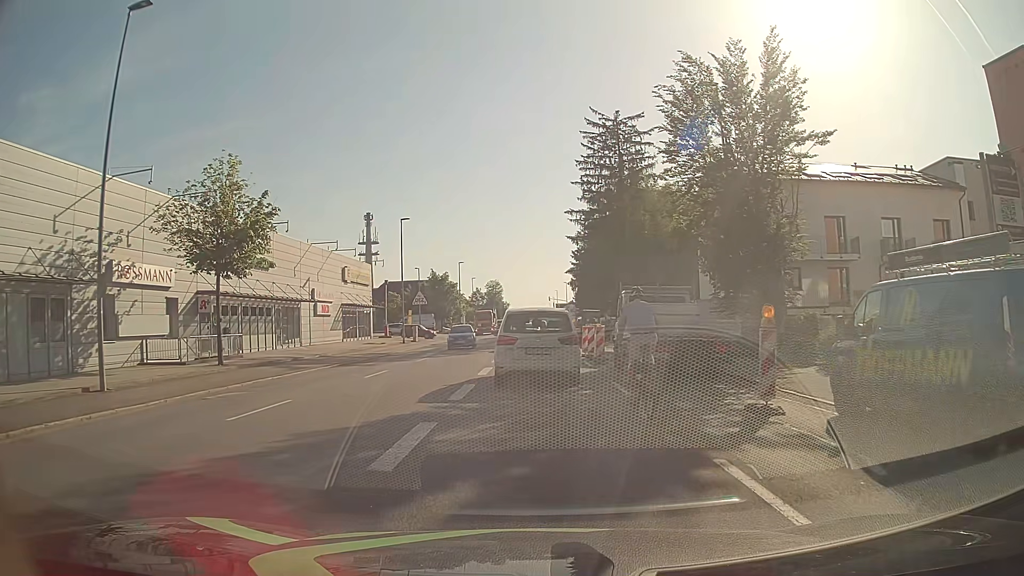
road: tertiary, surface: asphalt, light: Day
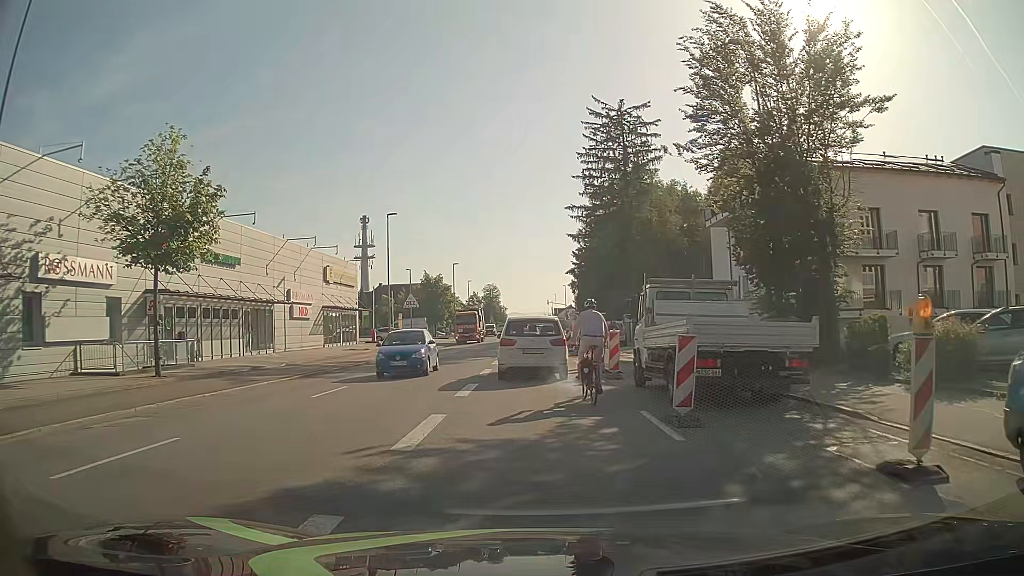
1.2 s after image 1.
(+0.1, +4.7) m; +2°
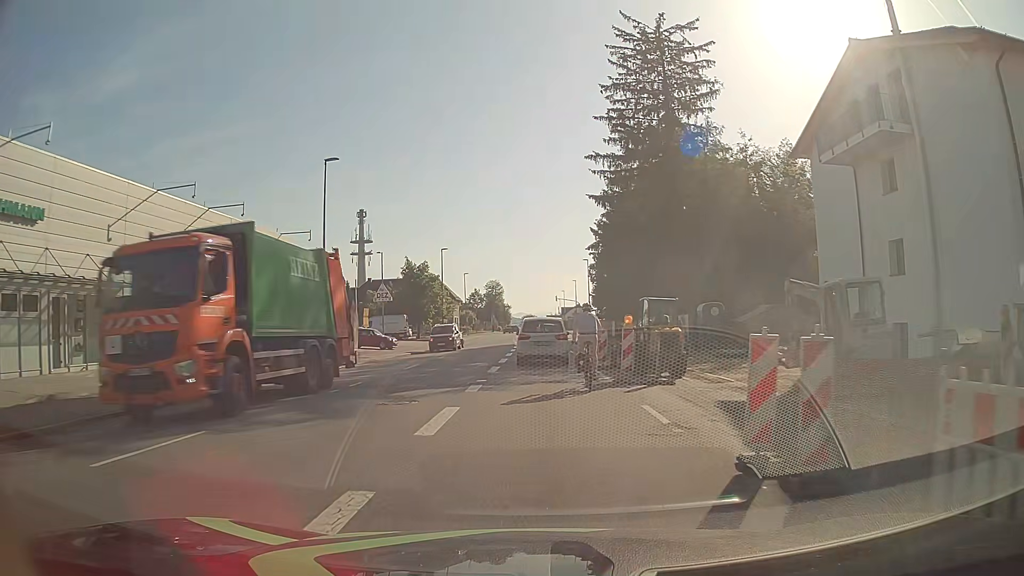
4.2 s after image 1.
(-0.2, +17.6) m; -1°
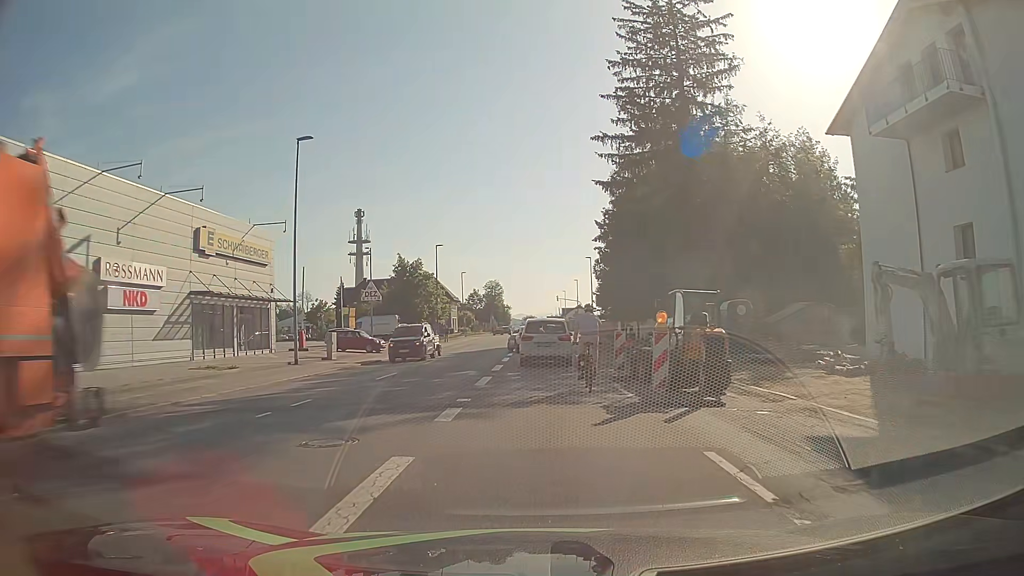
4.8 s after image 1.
(0.0, +4.5) m; +1°
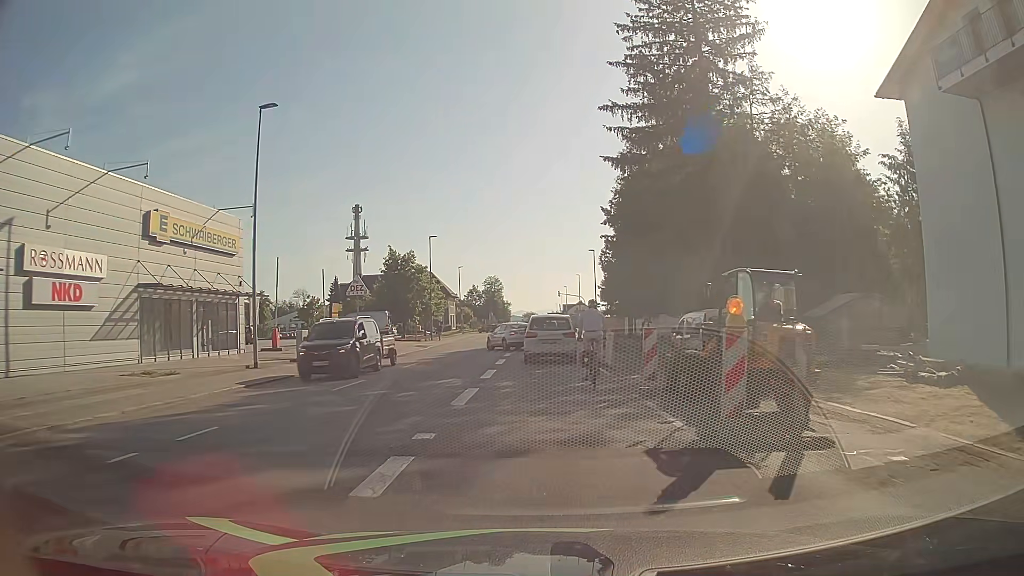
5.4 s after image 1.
(0.0, +4.7) m; -1°
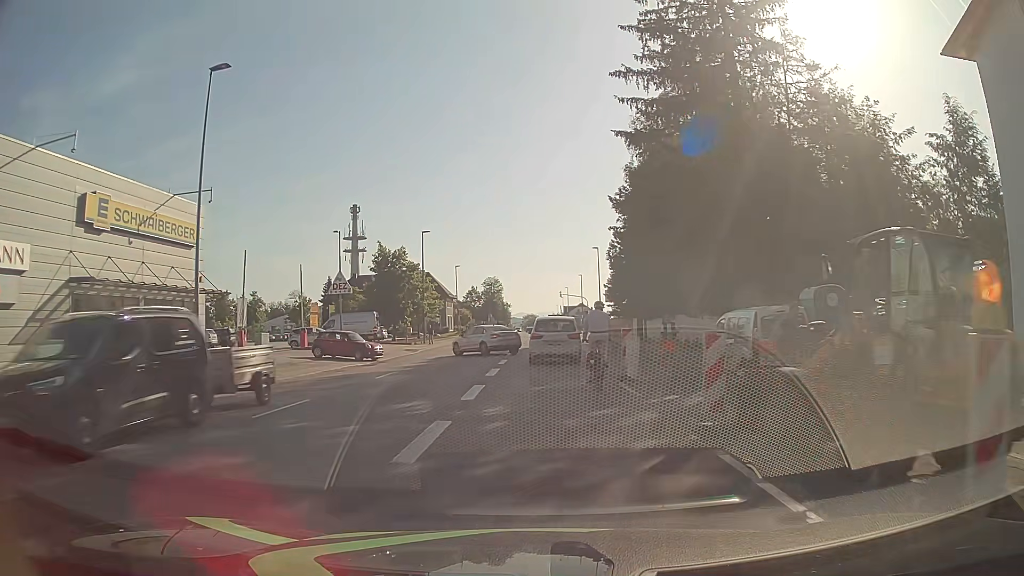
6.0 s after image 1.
(0.0, +4.8) m; 0°
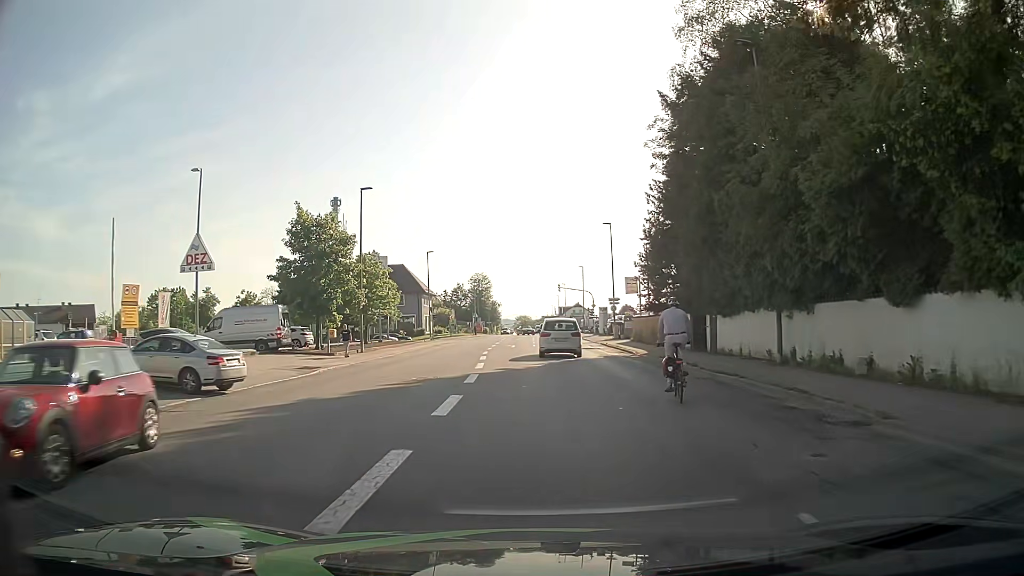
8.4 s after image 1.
(+0.2, +20.5) m; 0°
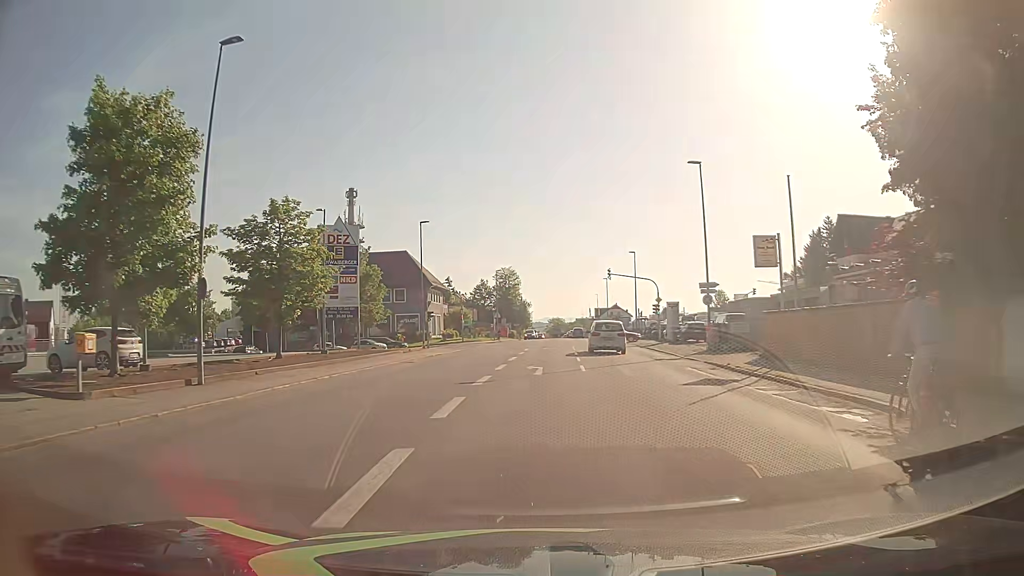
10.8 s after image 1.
(-0.2, +24.3) m; -2°
(0, +10) (0, +20) (0, +30) (+1, +40) (+1, +50) (+1, +60) (+1, +70) (-9, +73) (-19, +74) (-29, +74) m
